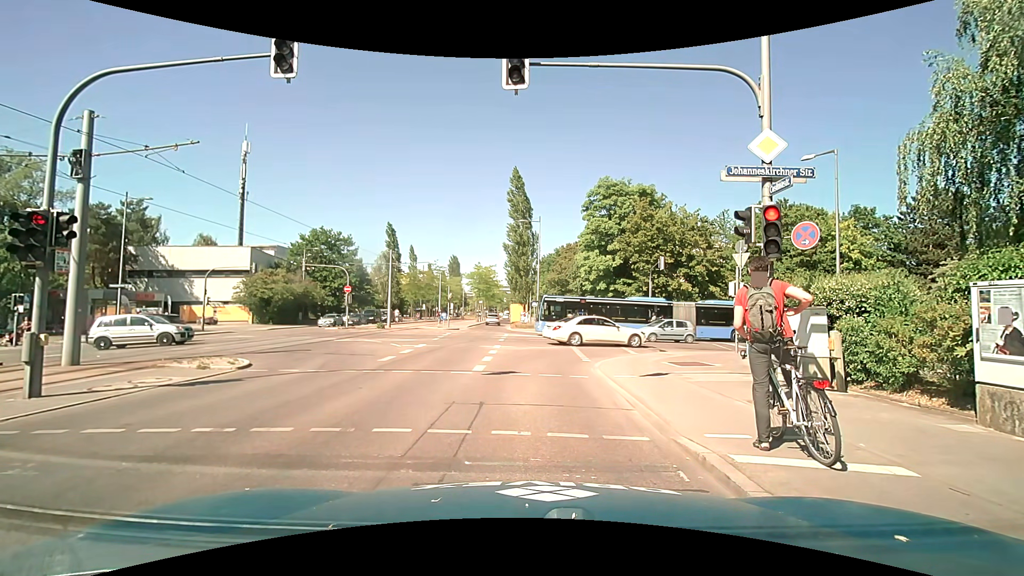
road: secondary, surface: asphalt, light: Day
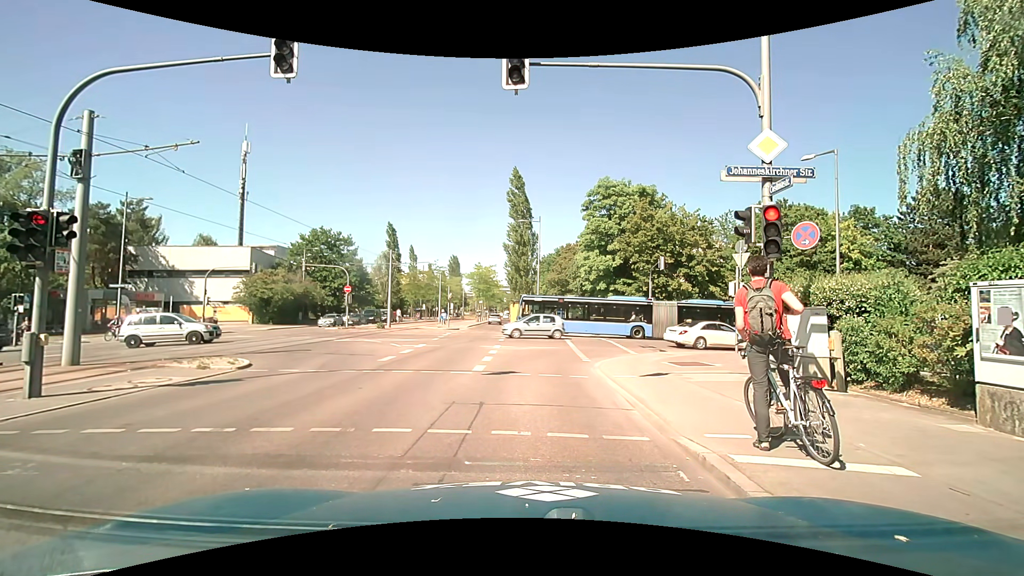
(0.0, 0.0) m; 0°
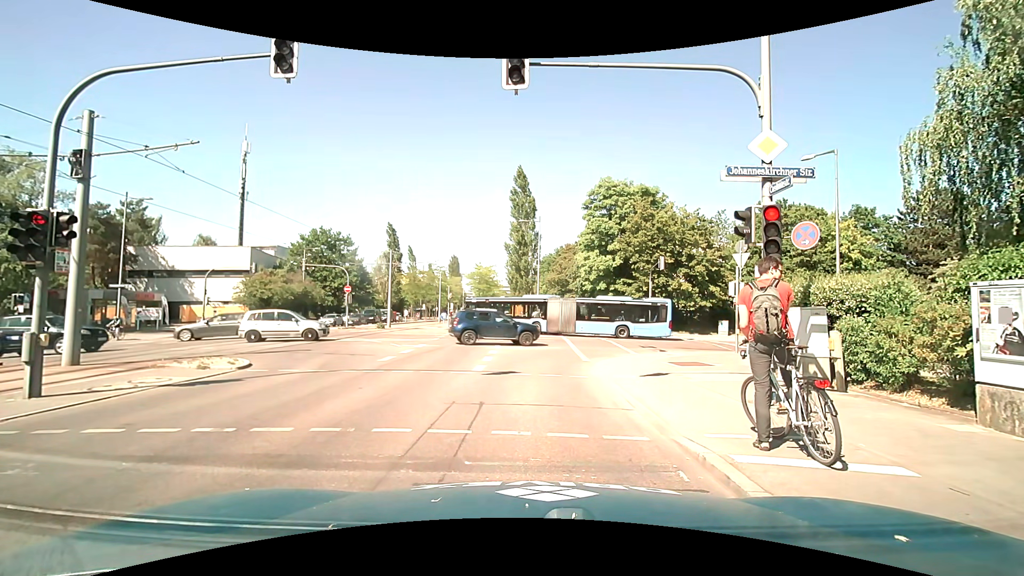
(0.0, 0.0) m; 0°
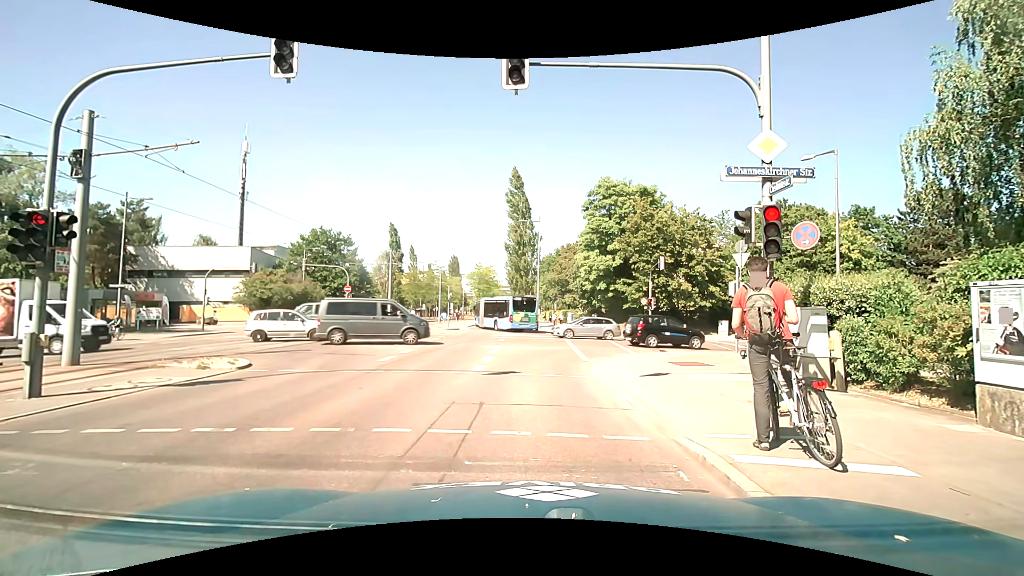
(0.0, 0.0) m; 0°
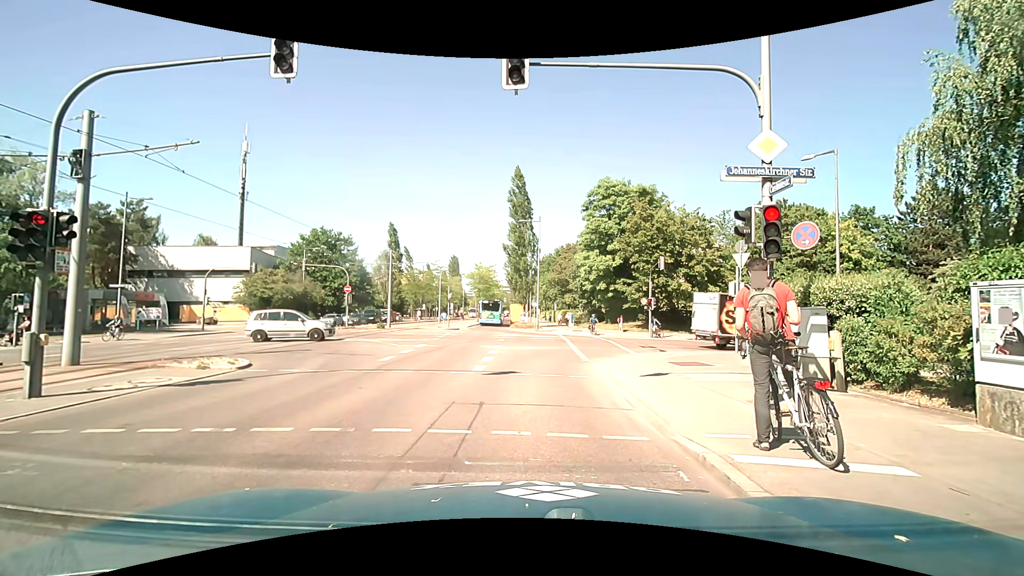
(0.0, 0.0) m; 0°
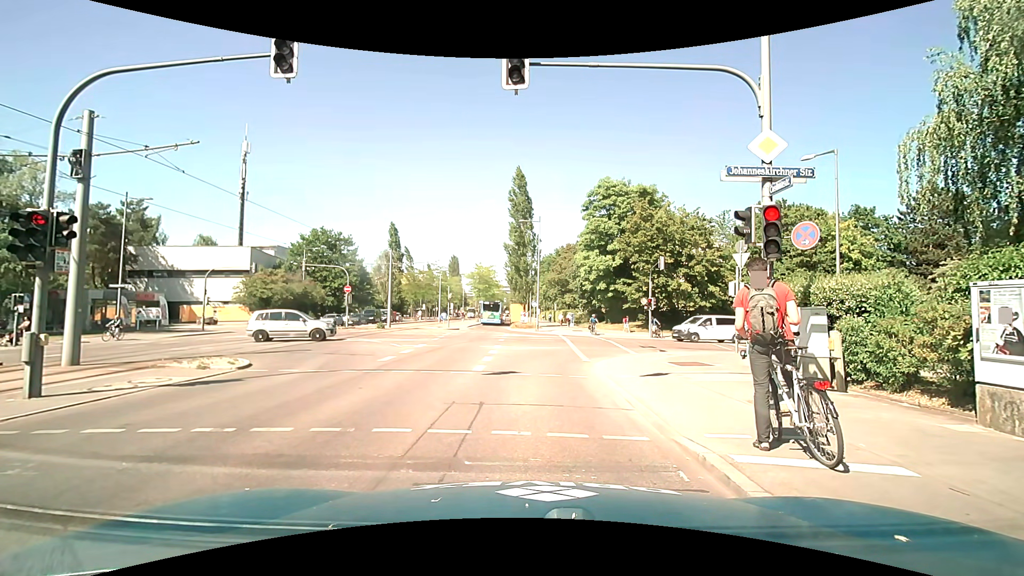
(0.0, 0.0) m; 0°
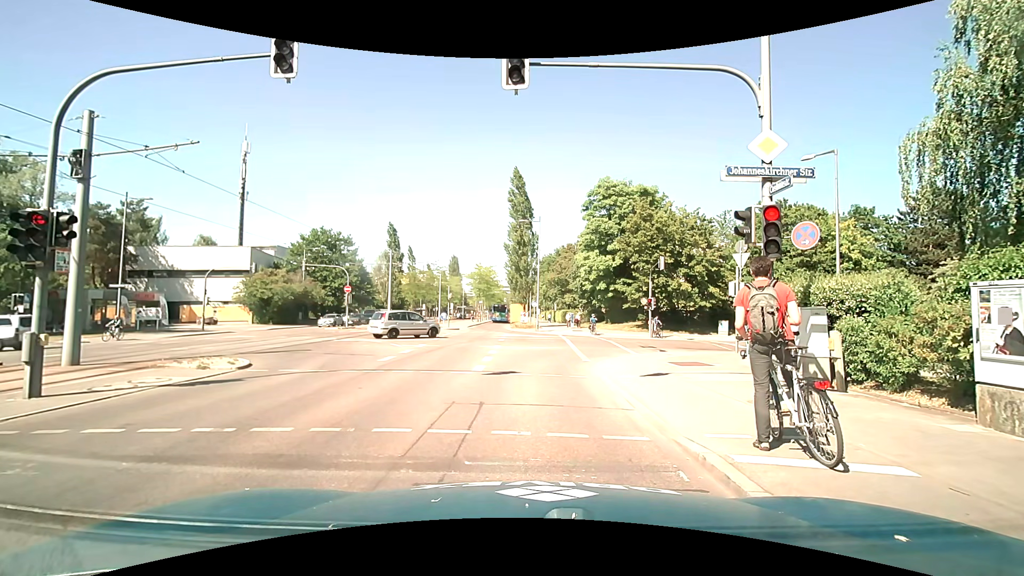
(0.0, 0.0) m; 0°
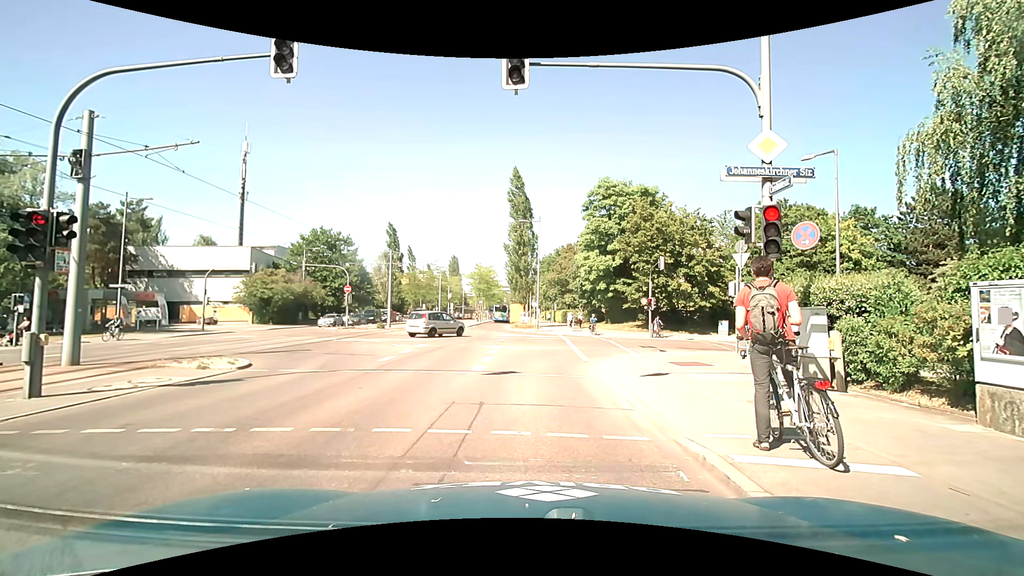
(0.0, 0.0) m; 0°
